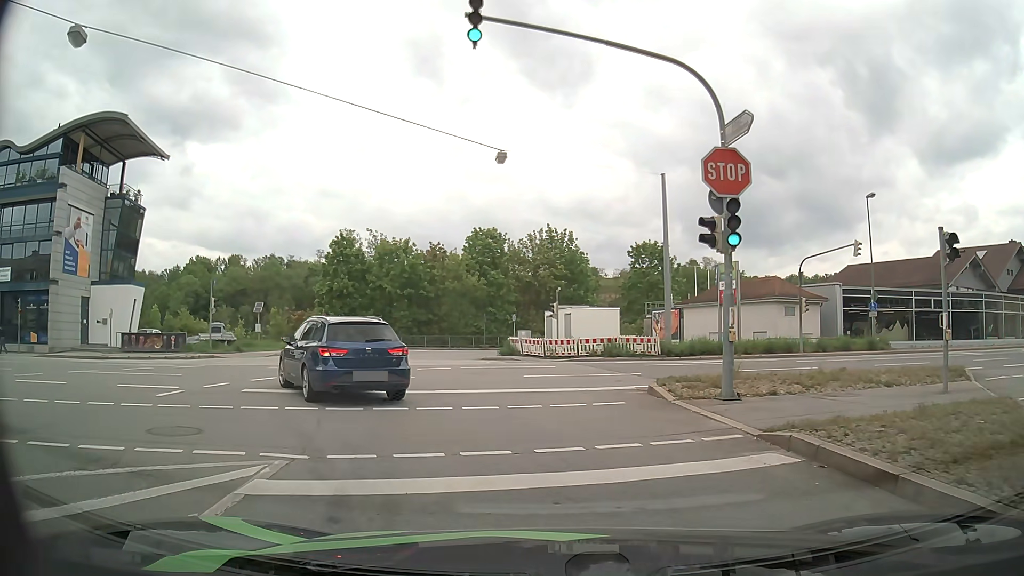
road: tertiary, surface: asphalt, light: Day
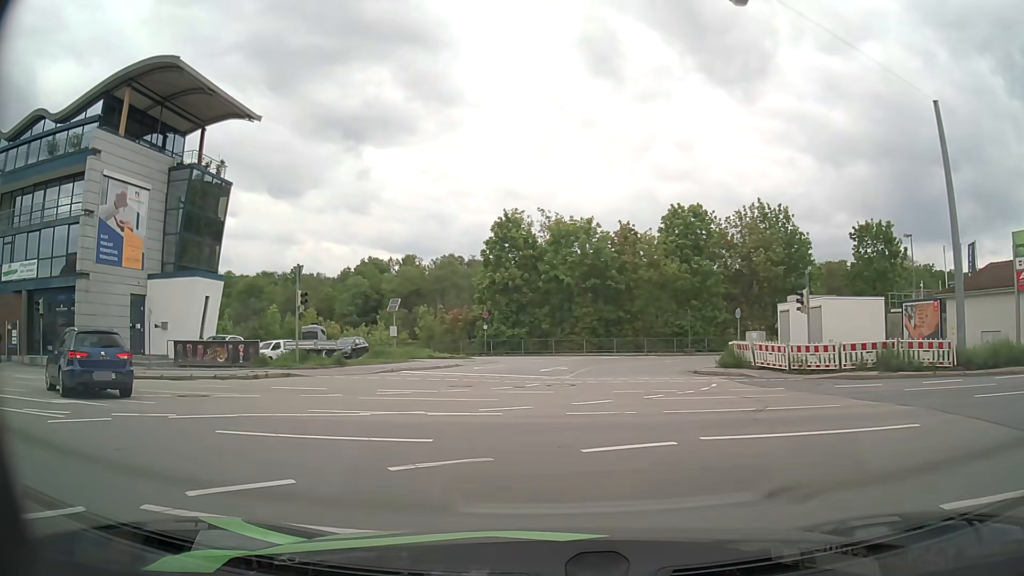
(-1.8, +12.9) m; -16°
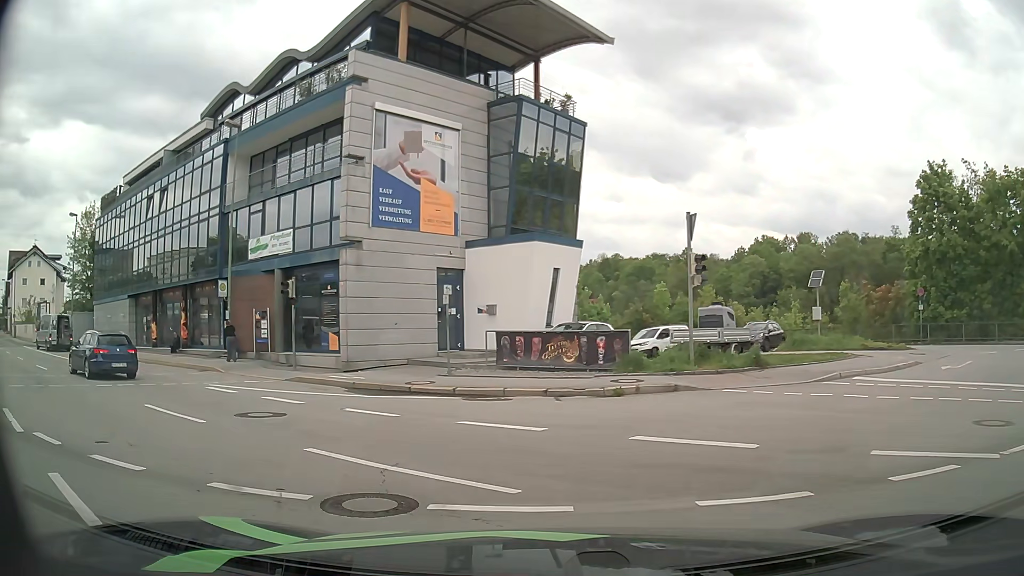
(-2.7, +9.7) m; -34°
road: primary
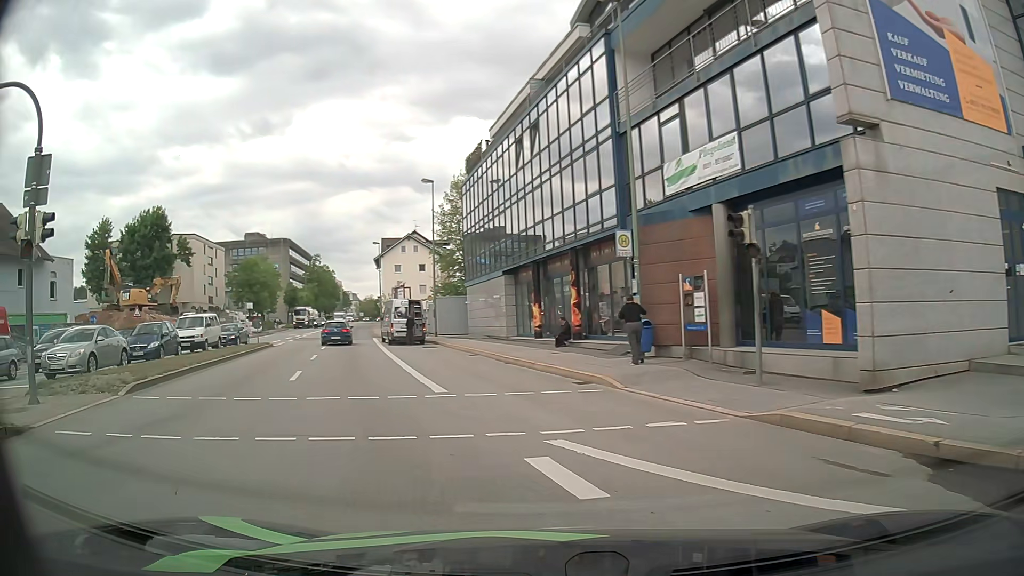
(-3.6, +11.0) m; -37°
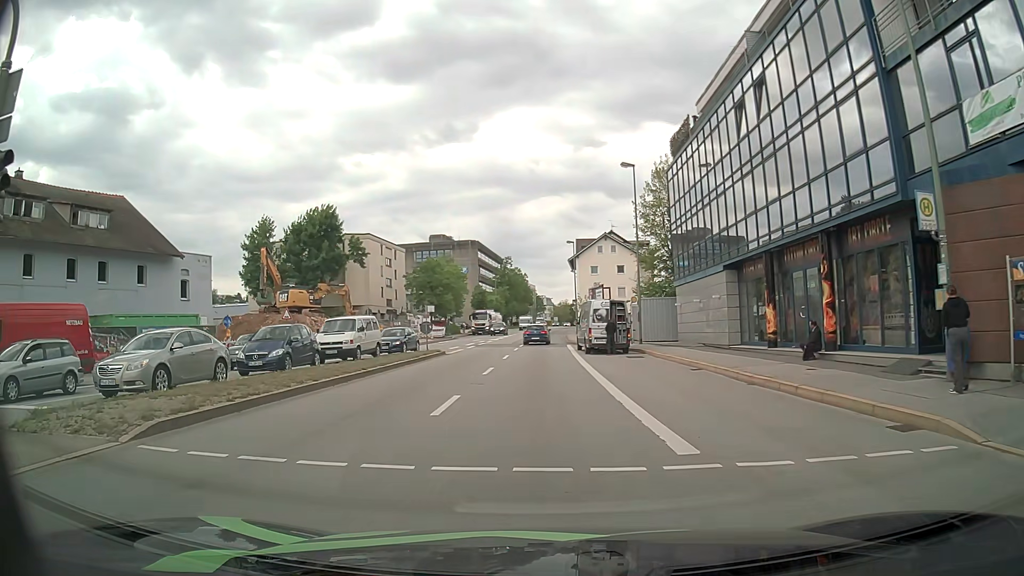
(-1.0, +5.9) m; -17°
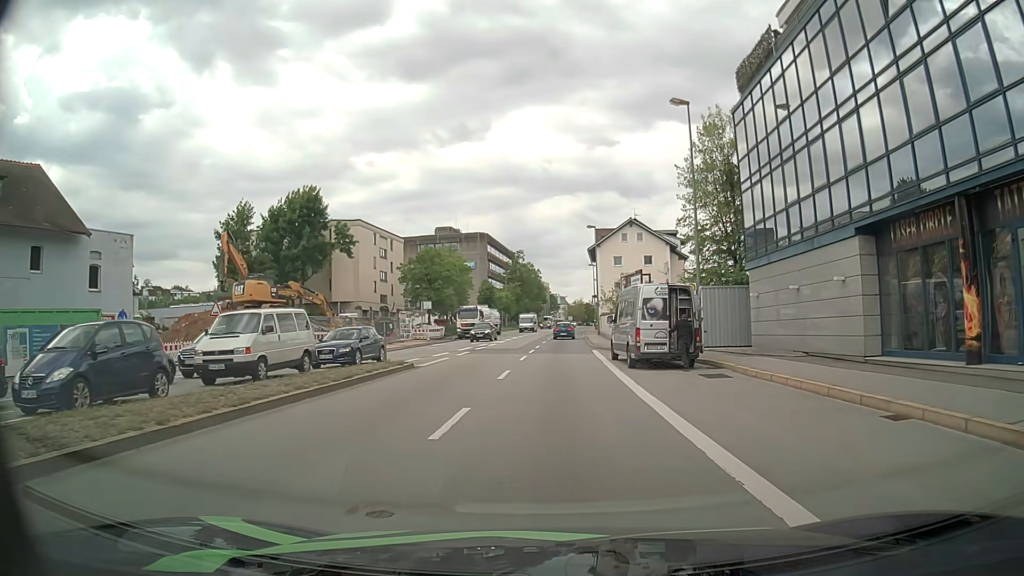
(-0.4, +11.5) m; -2°
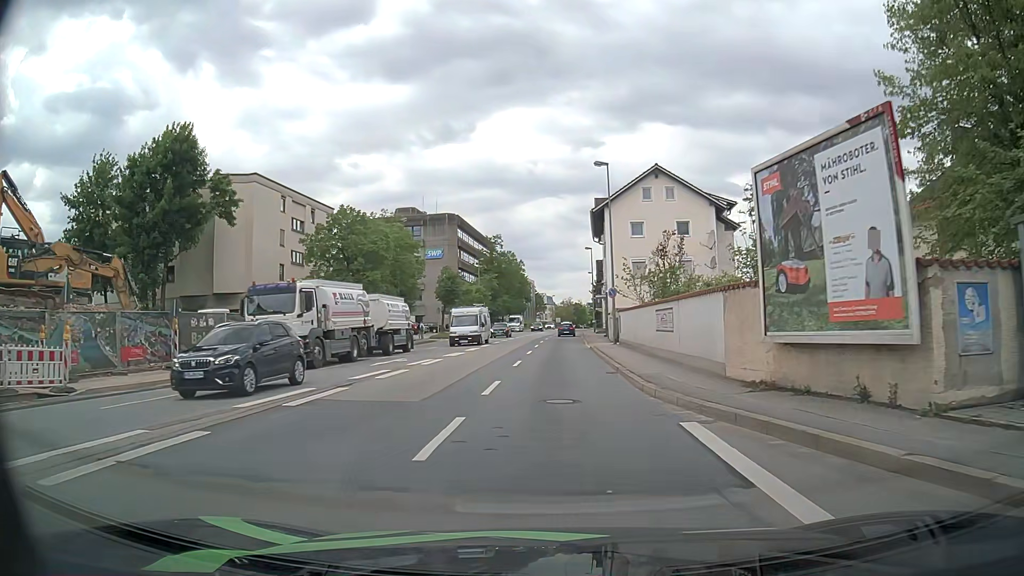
(+0.1, +25.8) m; +2°
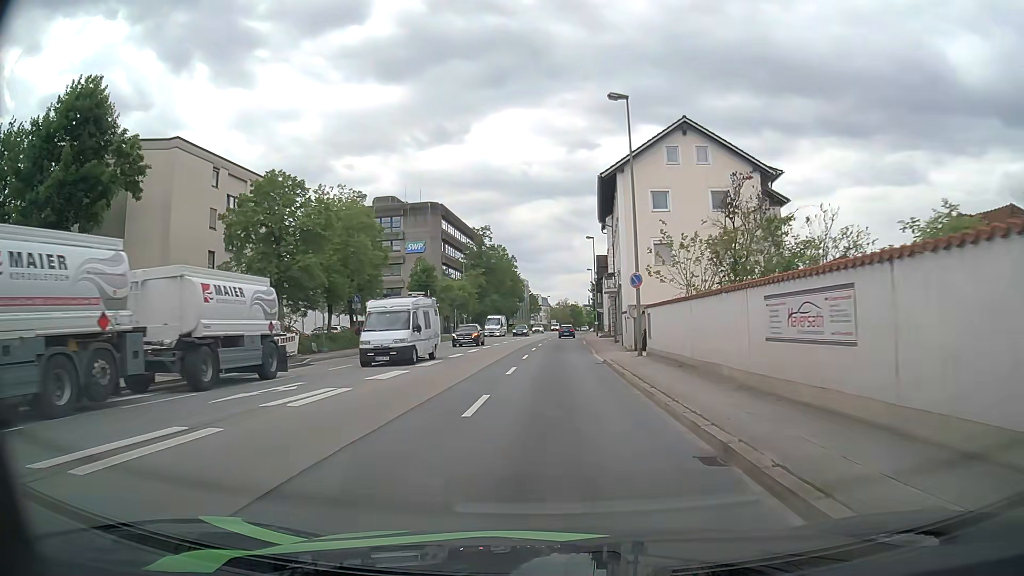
(-0.2, +11.9) m; -1°
(0, +10) (0, +20) (0, +30) (0, +40) (+1, +50) (+1, +60) (+1, +70) (+2, +80) (+3, +90) (+3, +100) m
